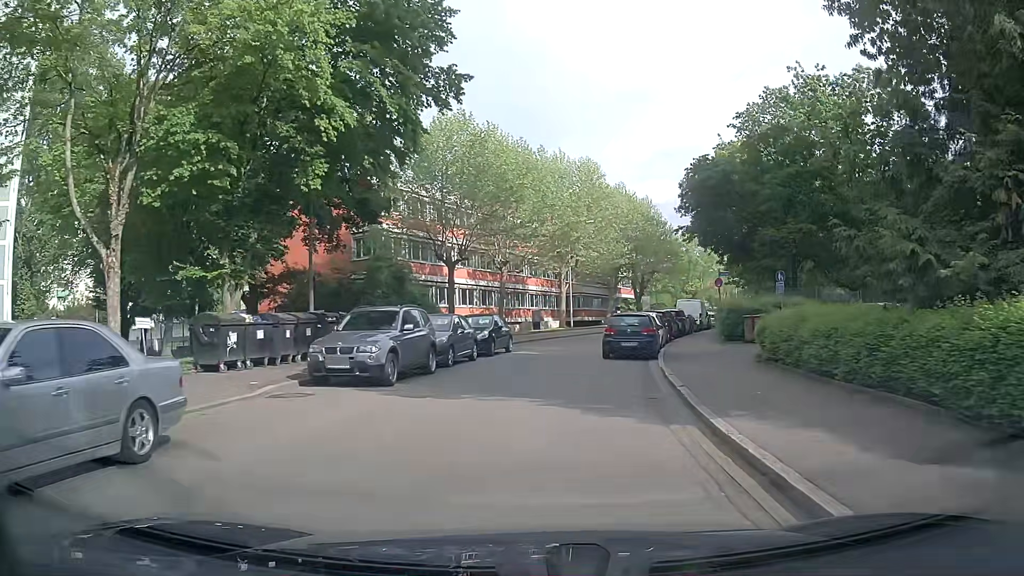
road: residential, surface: asphalt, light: Day
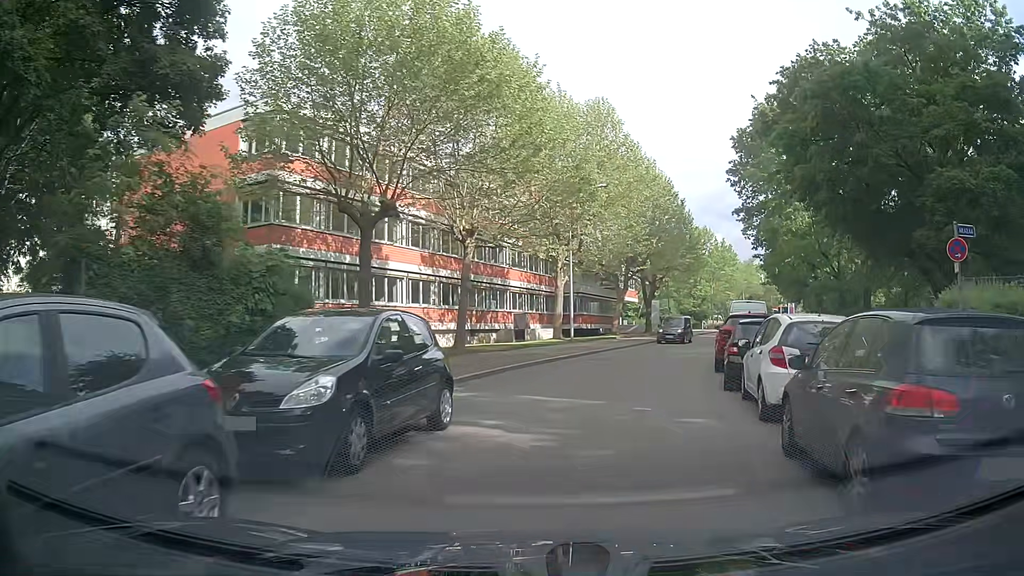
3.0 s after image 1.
(-0.1, +17.5) m; 0°
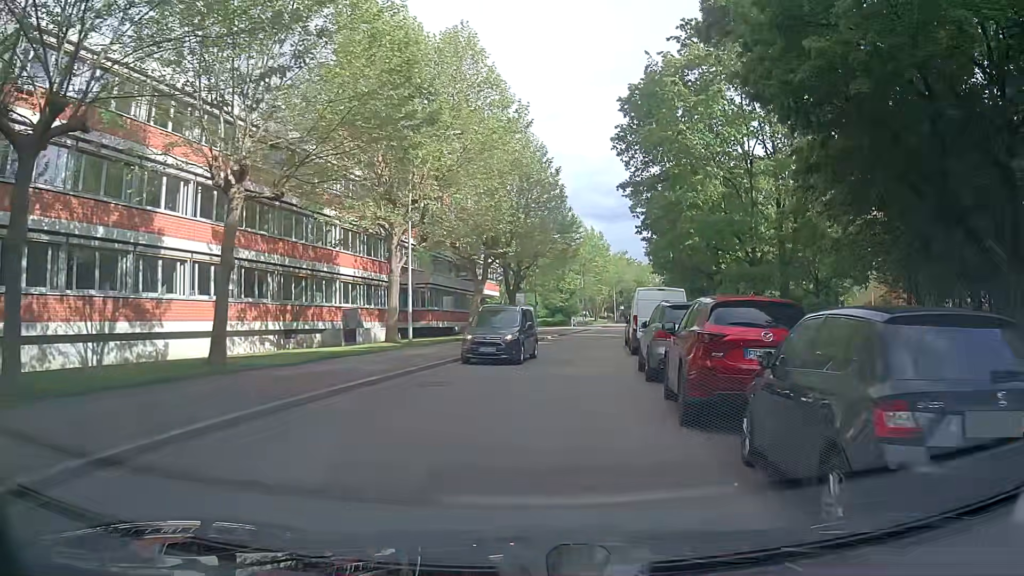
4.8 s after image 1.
(+1.2, +10.3) m; +13°
(0, +10) (+1, +20) (+2, +30) (+3, +40) (+4, +50) (+6, +60) (+8, +69) (+10, +79) (+12, +89) (+14, +99) m
